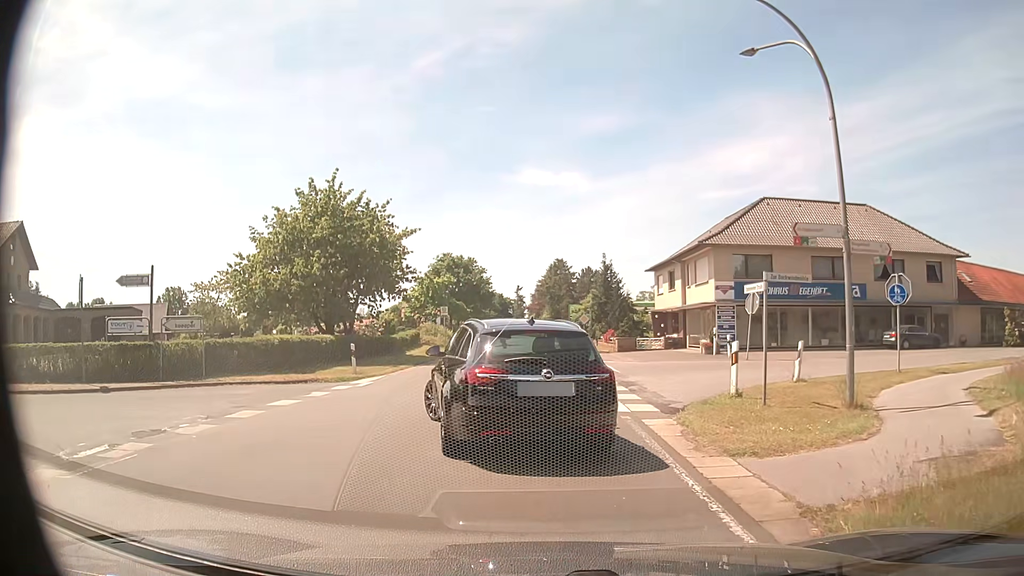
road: secondary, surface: asphalt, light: Day
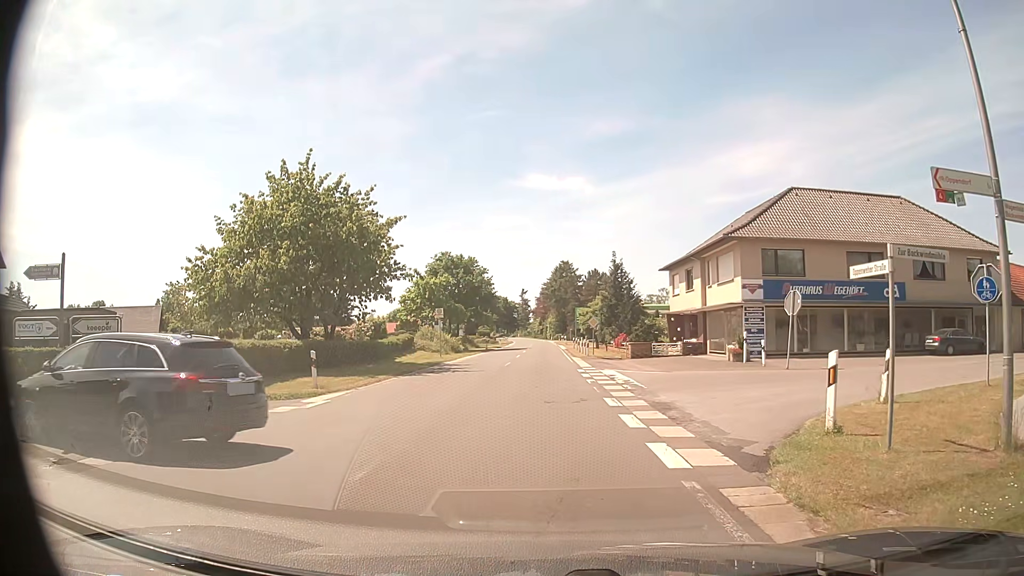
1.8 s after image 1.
(-0.2, +4.5) m; -2°
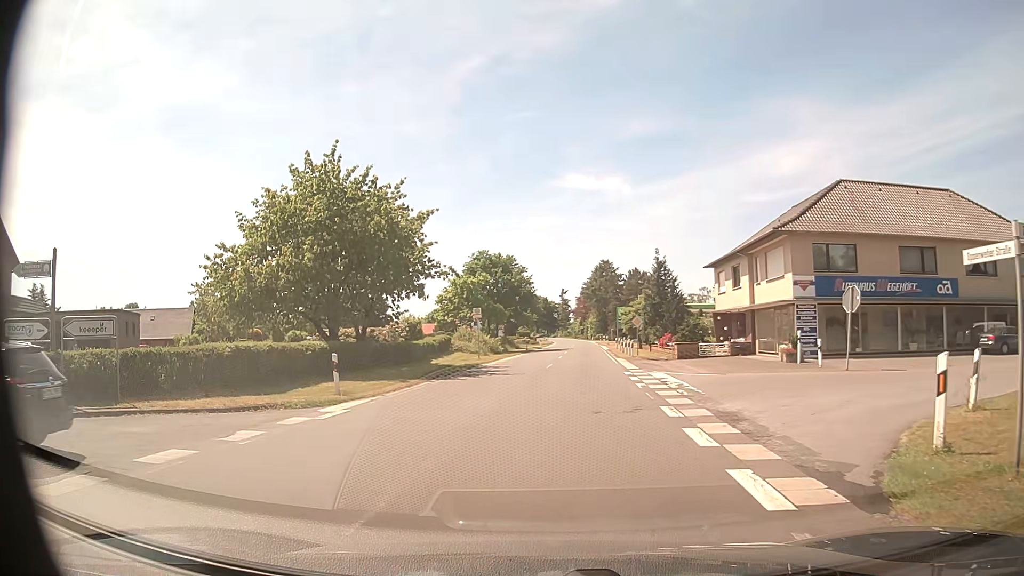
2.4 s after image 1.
(0.0, +1.8) m; -4°
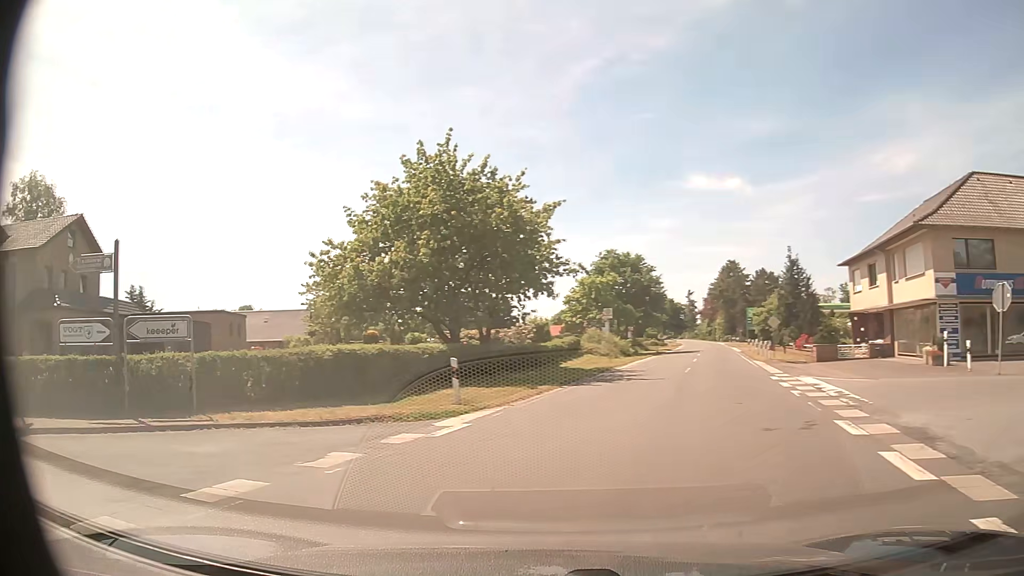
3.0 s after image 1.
(-0.2, +2.1) m; -11°
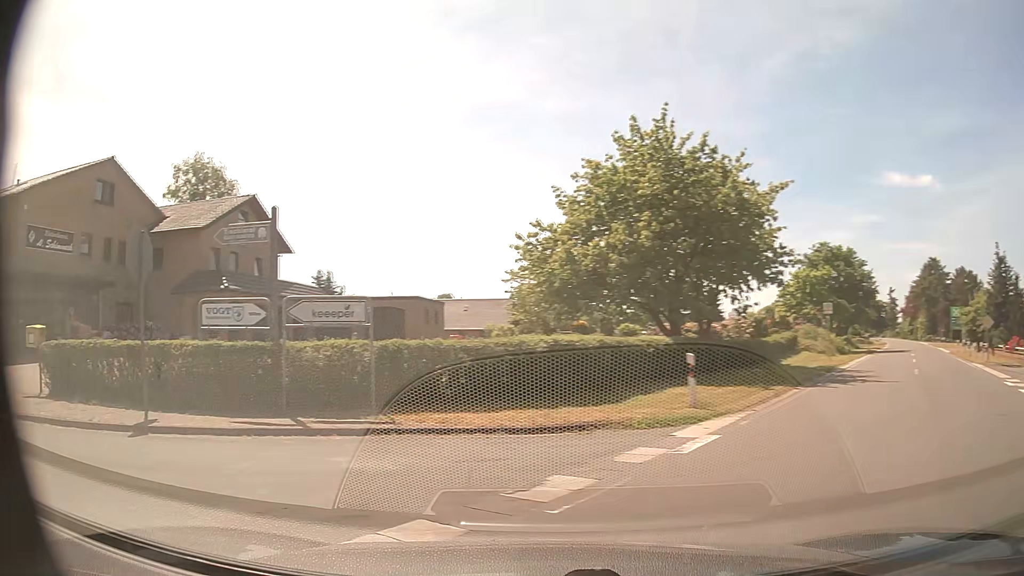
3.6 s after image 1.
(-0.3, +2.2) m; -16°
